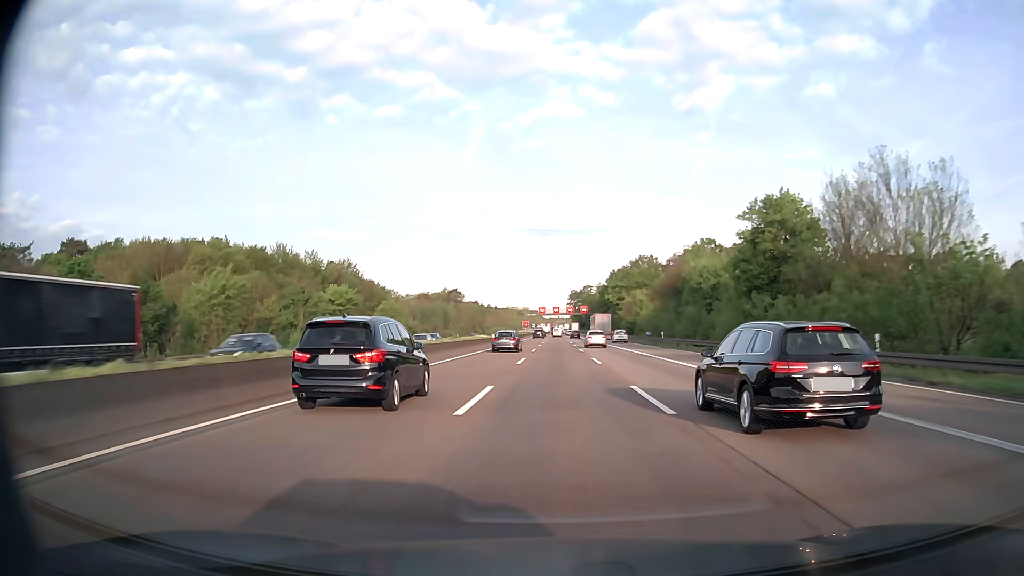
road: motorway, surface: asphalt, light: Day
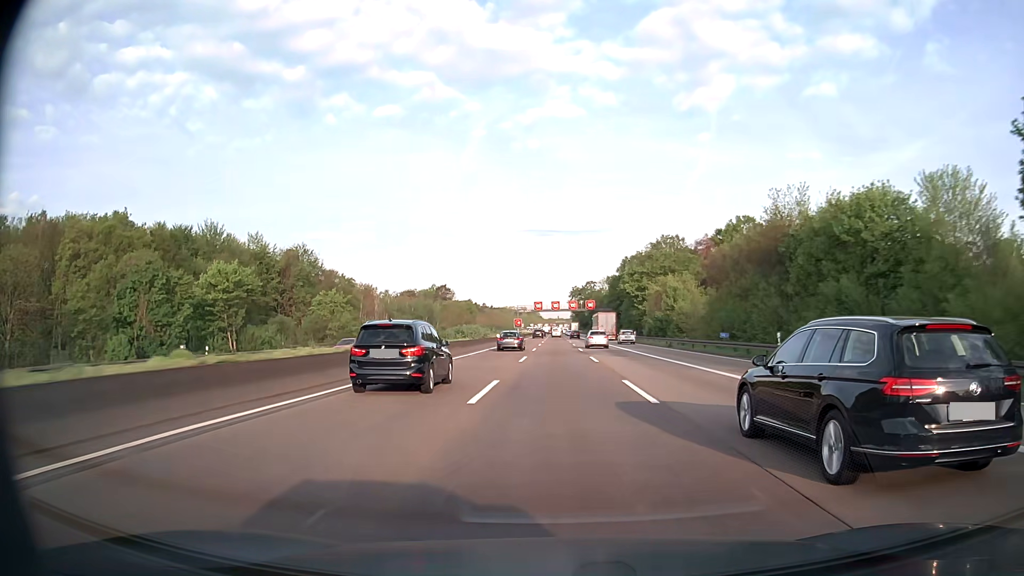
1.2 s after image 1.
(0.0, +34.2) m; 0°
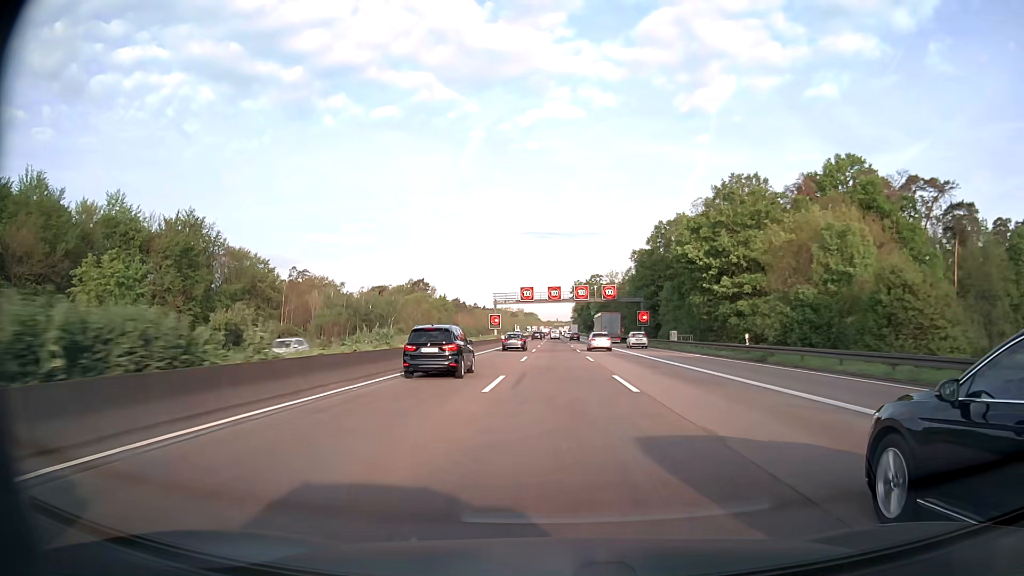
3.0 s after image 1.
(0.0, +51.0) m; 0°
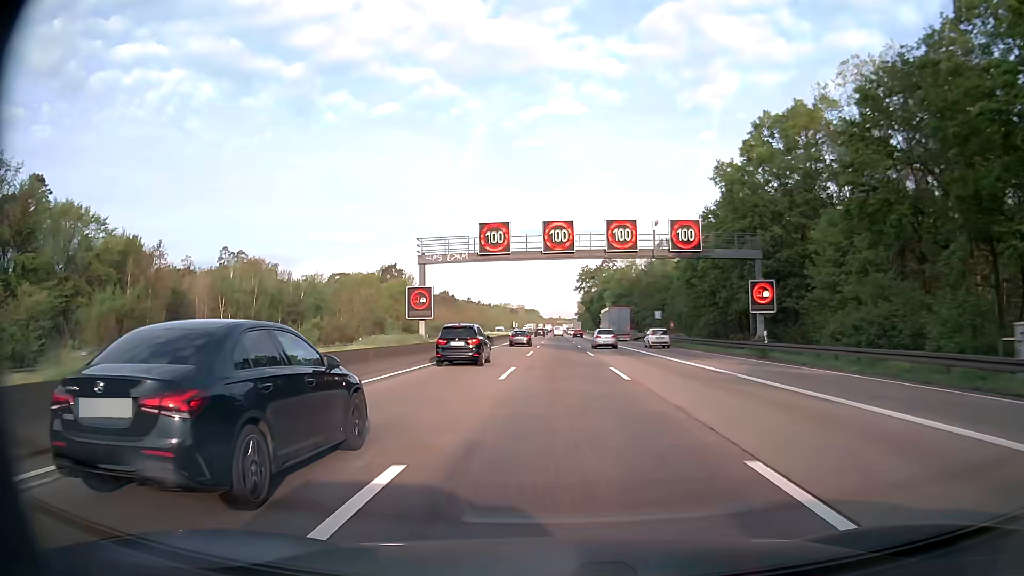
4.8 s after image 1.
(-0.2, +50.8) m; 0°
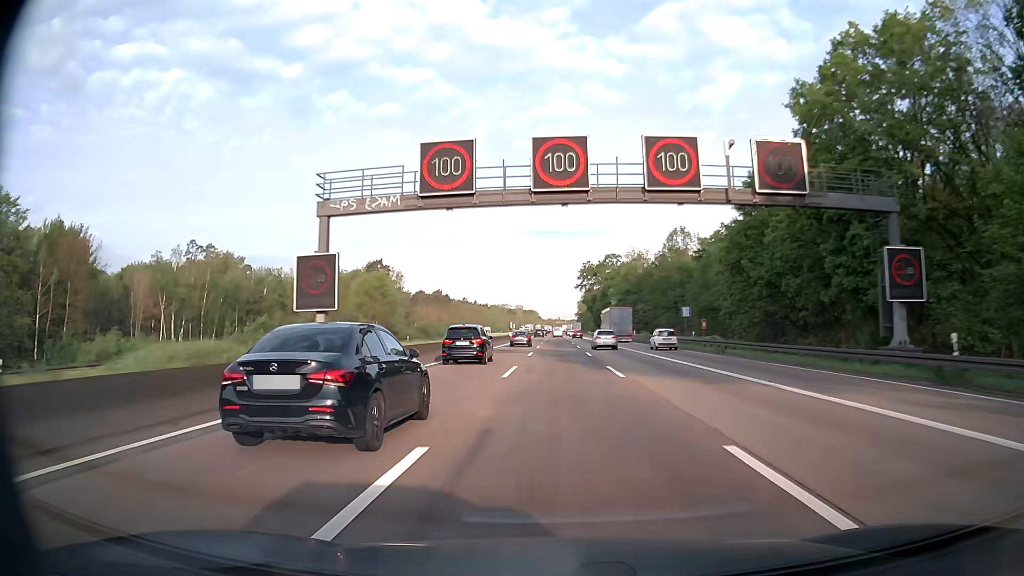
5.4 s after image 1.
(0.0, +16.9) m; 0°
(0, +10) (0, +20) (0, +30) (0, +40) (0, +50) (0, +60) (0, +70) (0, +80) (0, +90) (0, +100) m
